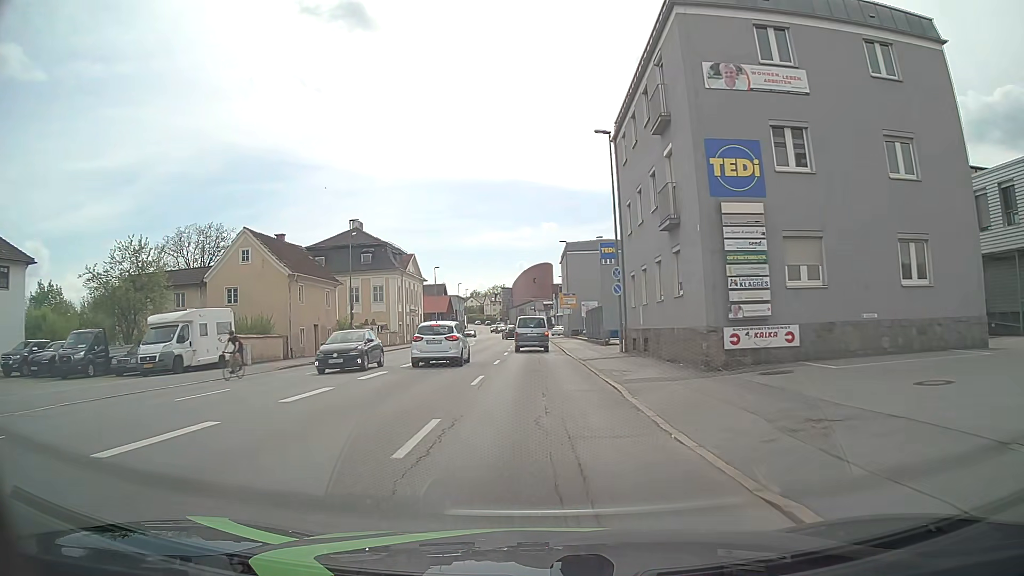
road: tertiary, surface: asphalt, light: Day
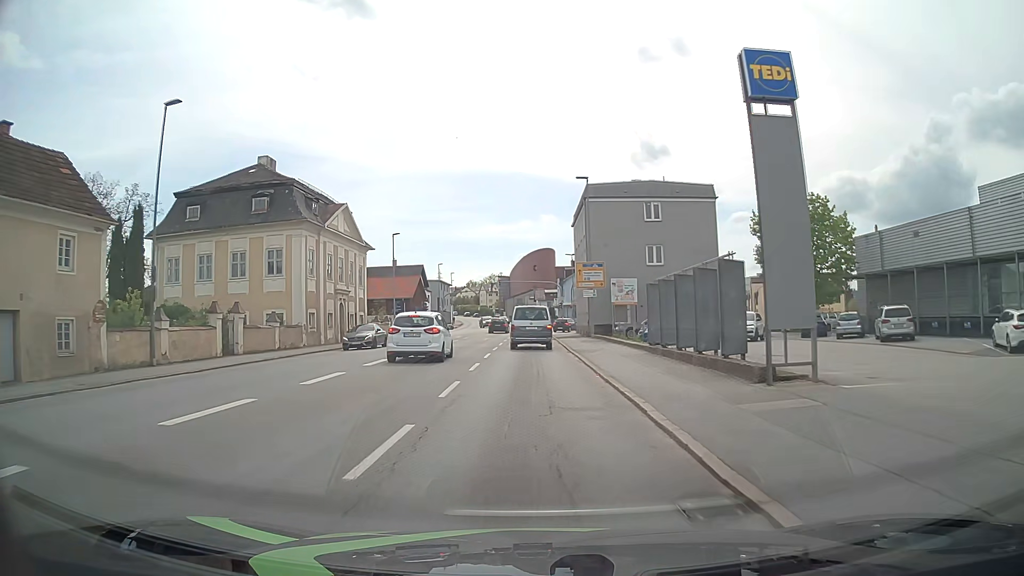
(+0.1, +28.2) m; +1°
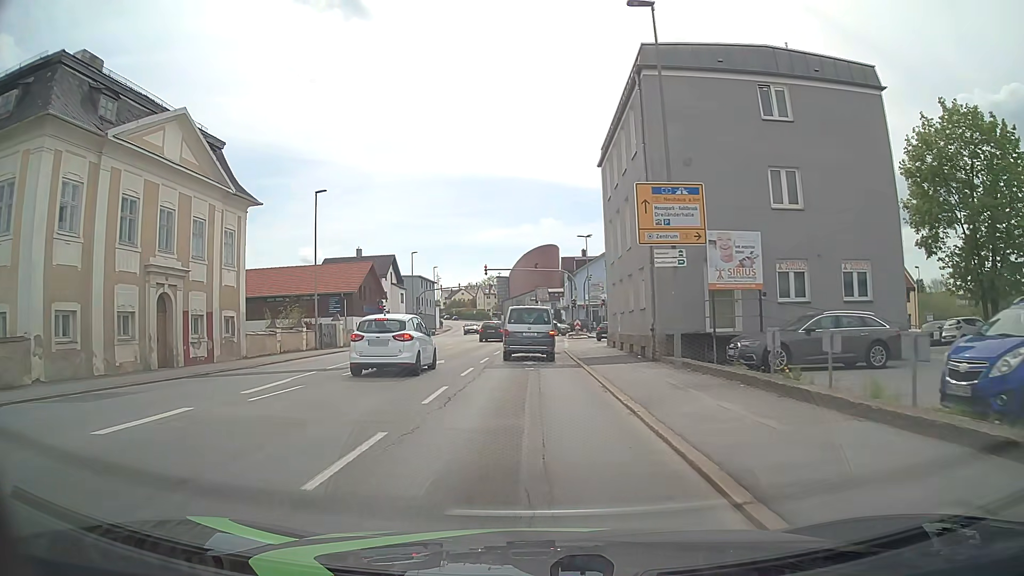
(-0.2, +24.6) m; 0°
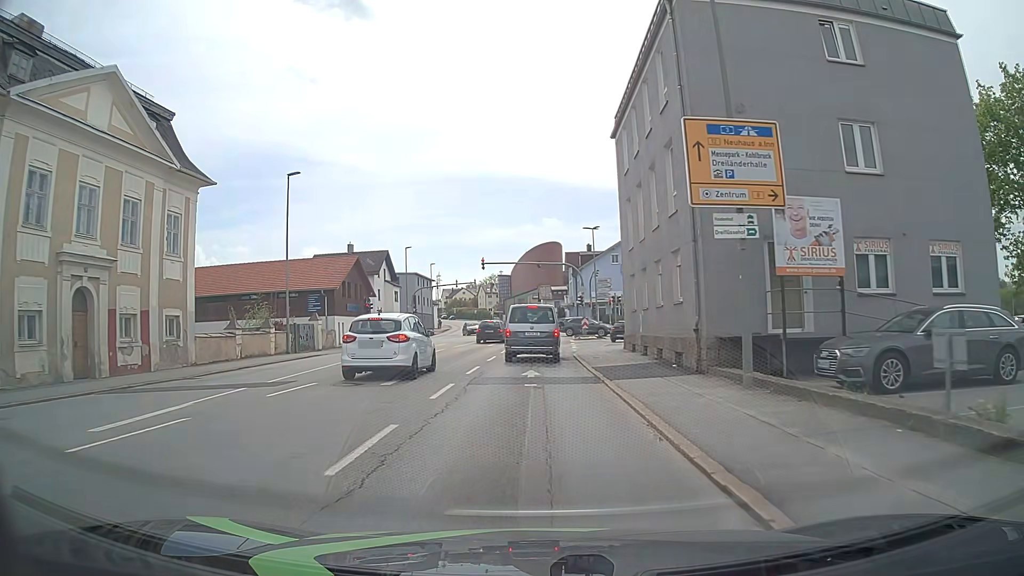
(0.0, +5.5) m; -1°
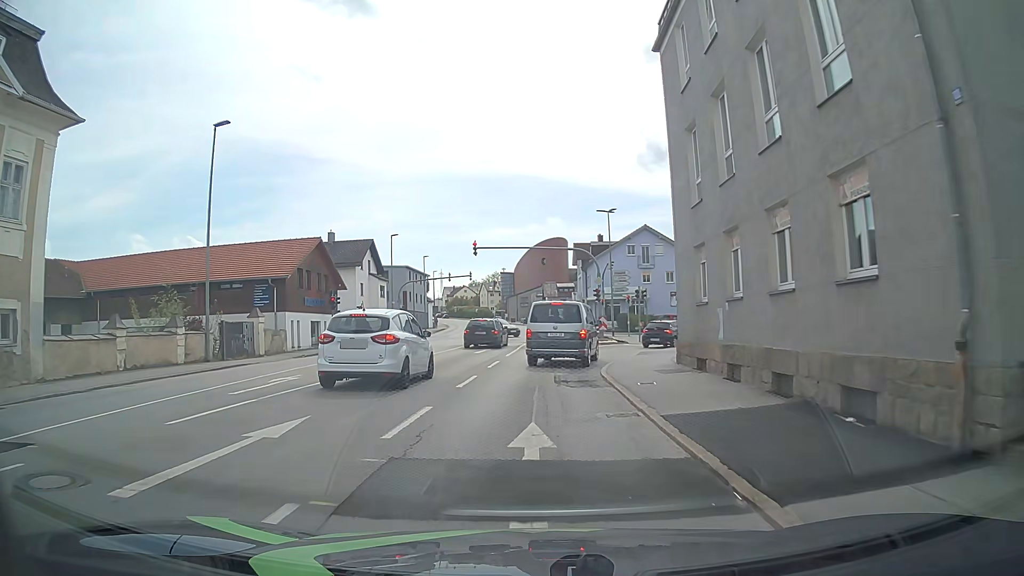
(0.0, +10.1) m; +1°
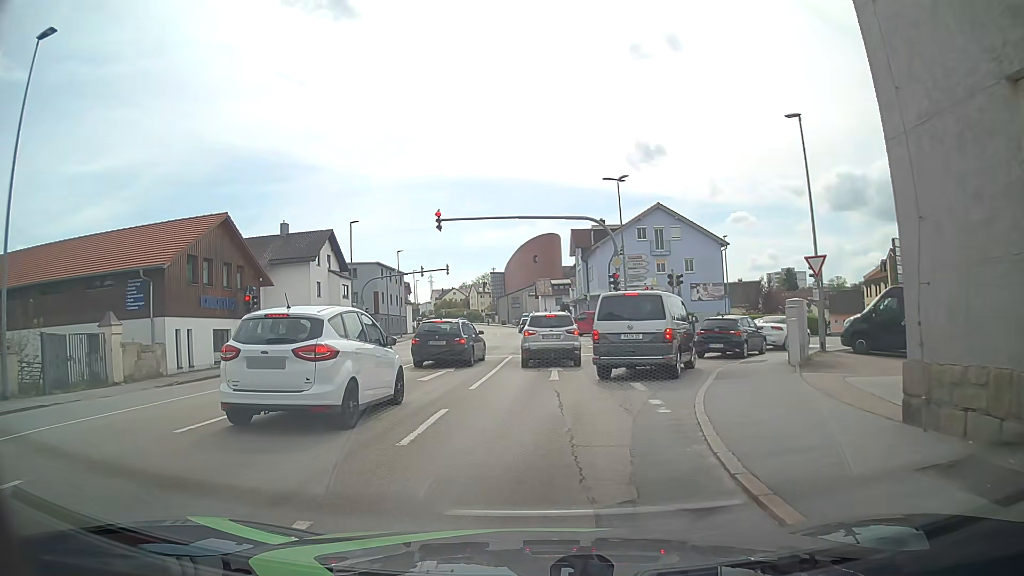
(0.0, +12.1) m; 0°
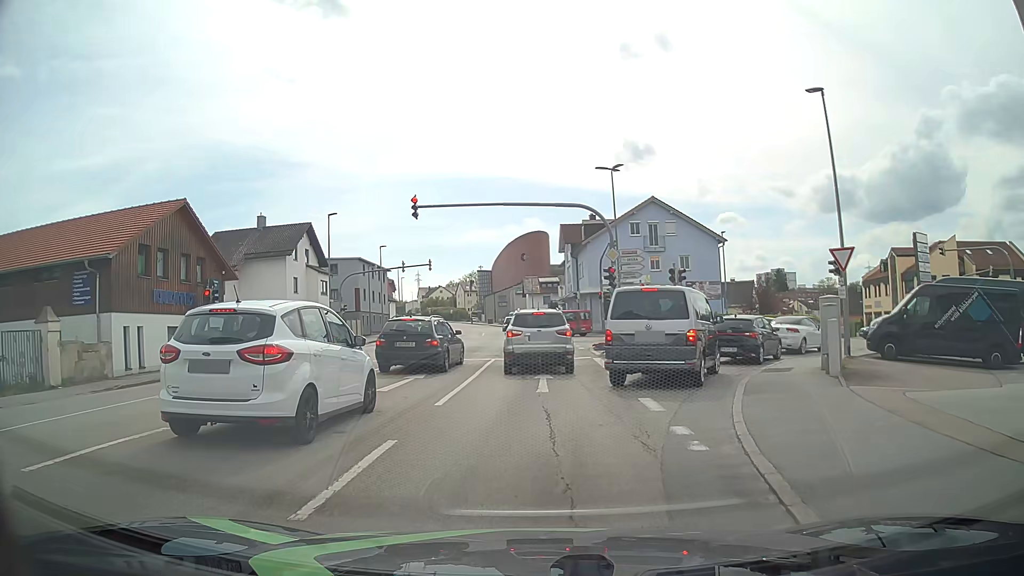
(0.0, +2.9) m; -1°
